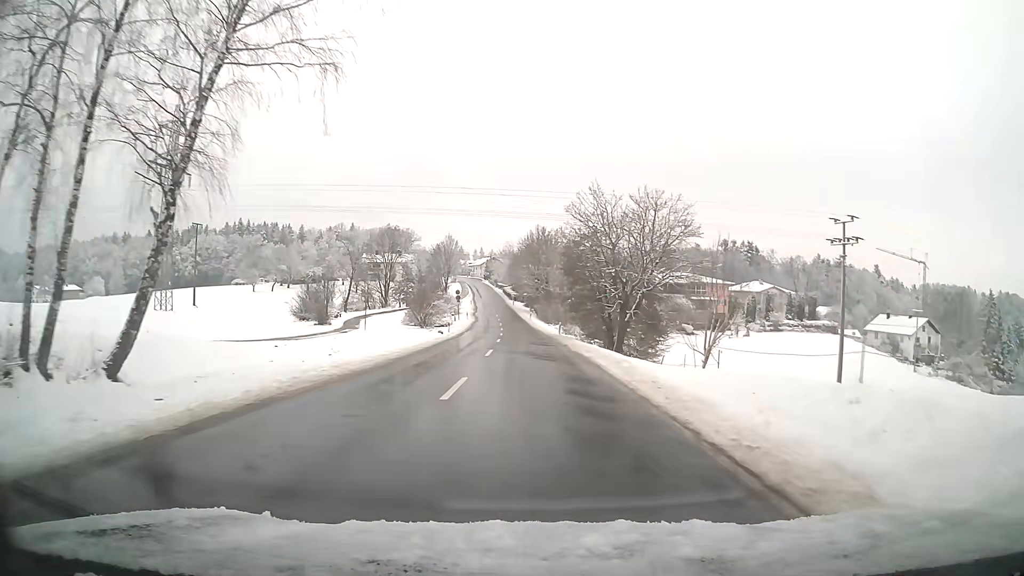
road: tertiary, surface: asphalt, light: Day
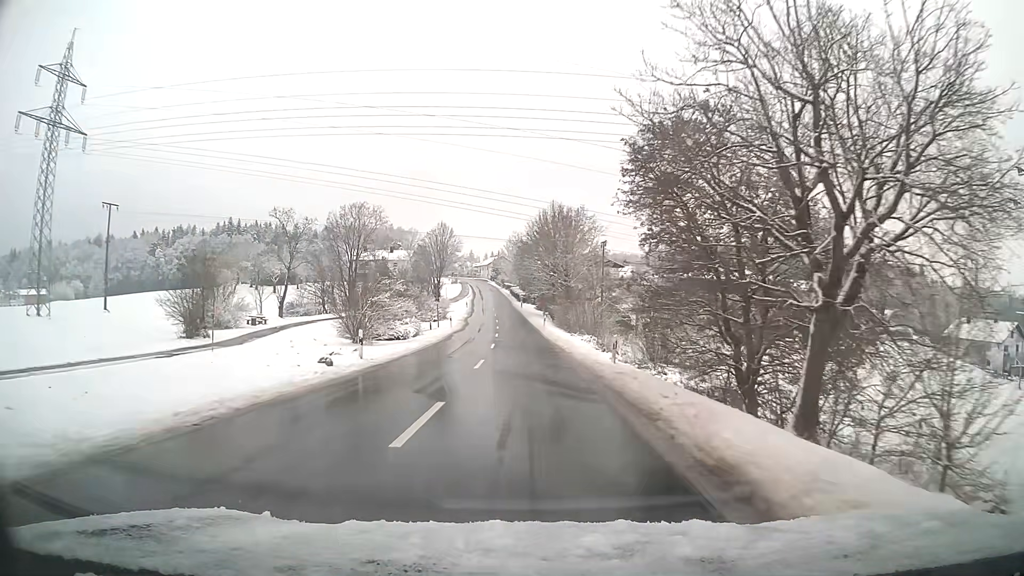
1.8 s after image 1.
(-0.3, +28.0) m; -1°
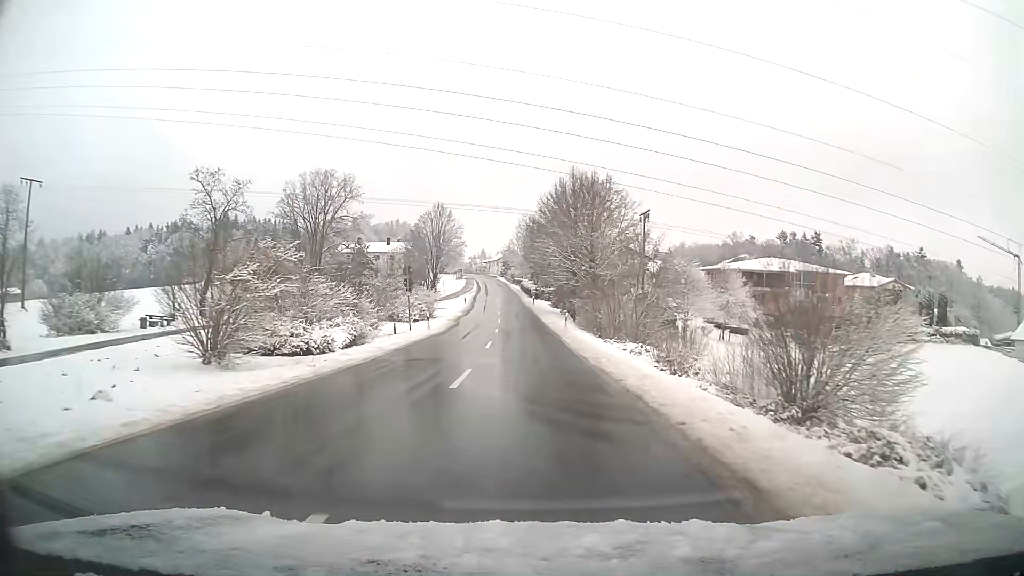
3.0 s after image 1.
(-0.2, +18.6) m; -1°
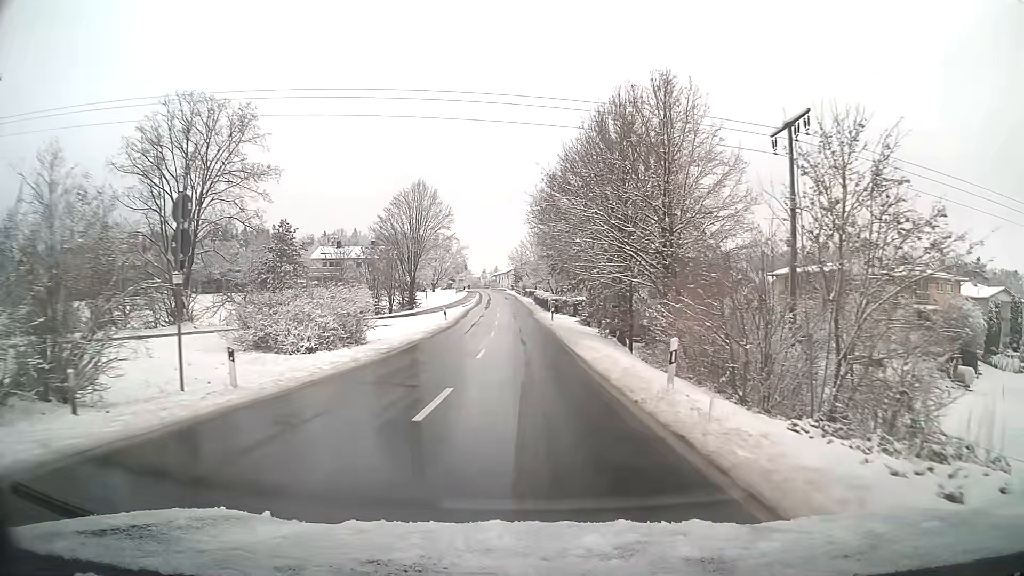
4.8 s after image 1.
(-0.3, +27.7) m; -1°
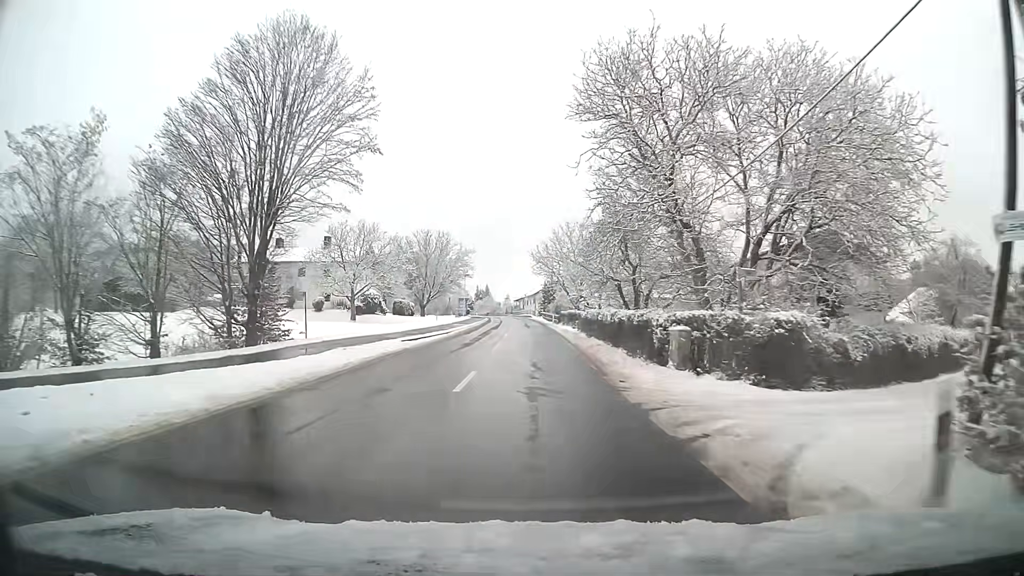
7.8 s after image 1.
(-1.0, +44.8) m; -2°
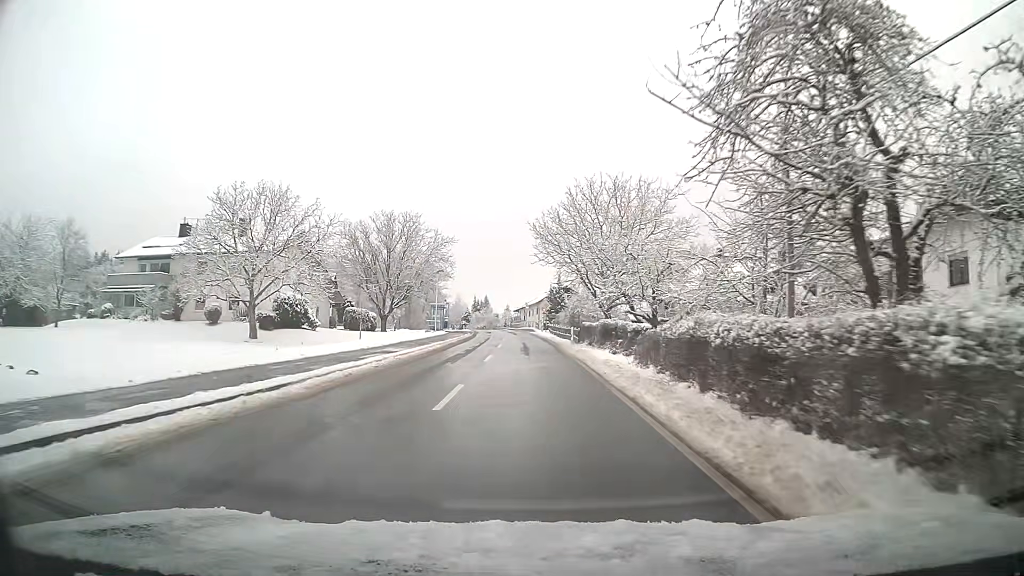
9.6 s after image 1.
(-0.1, +26.1) m; -1°
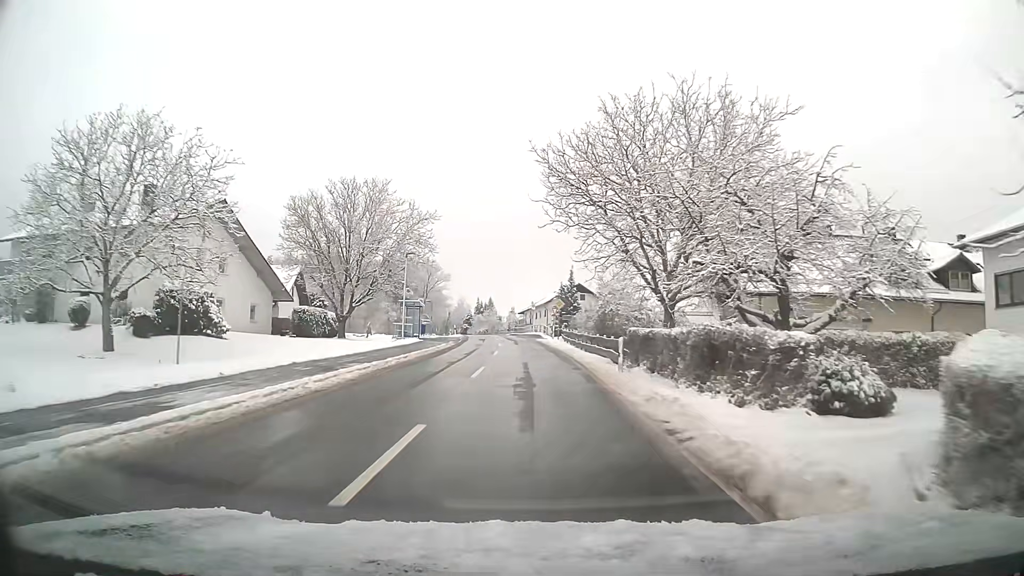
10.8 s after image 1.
(-0.1, +17.2) m; -1°
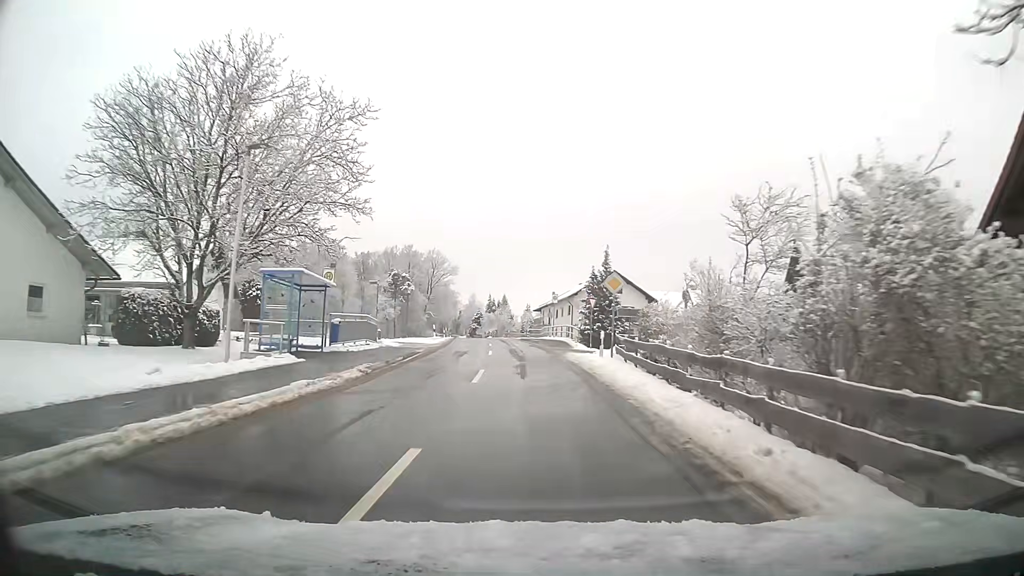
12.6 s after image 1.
(-0.3, +25.8) m; -1°
